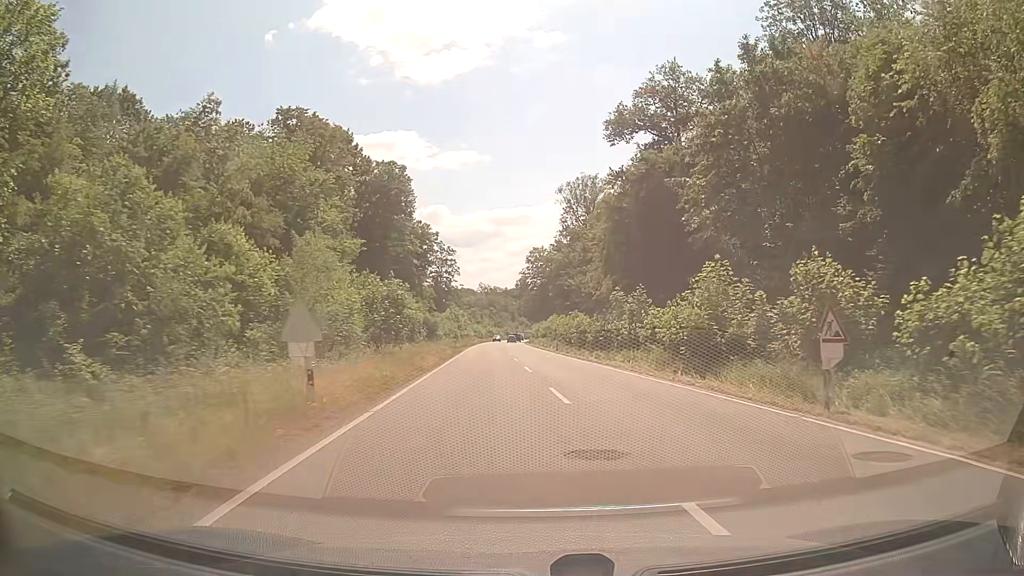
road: secondary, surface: asphalt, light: Day
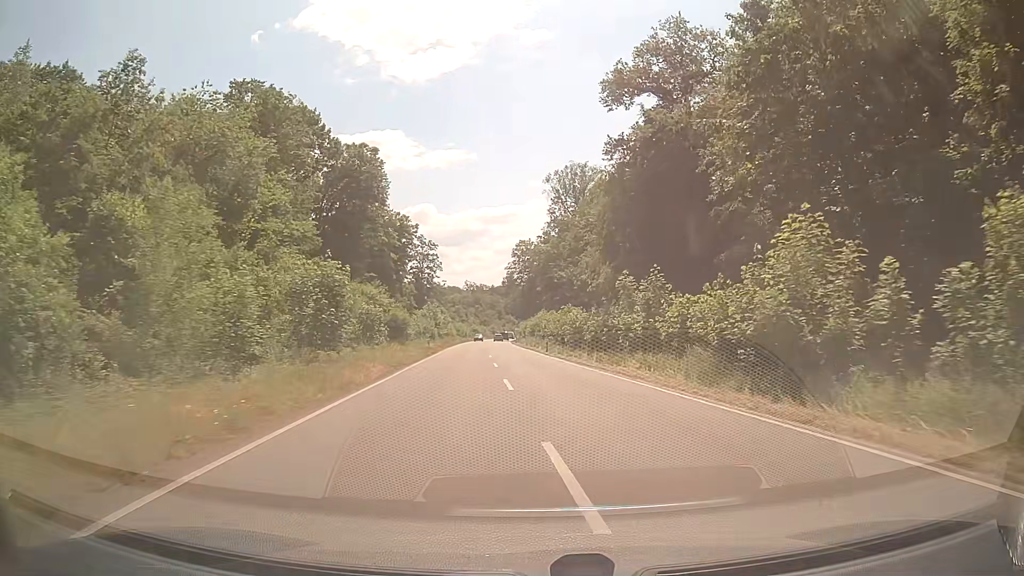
(+0.1, +9.1) m; +1°
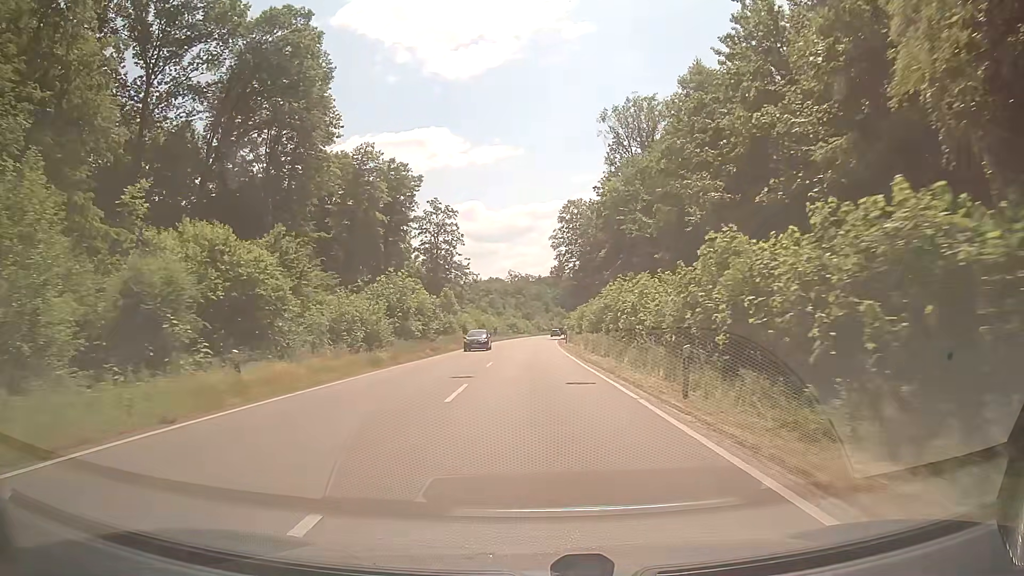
(-0.7, +40.0) m; -4°
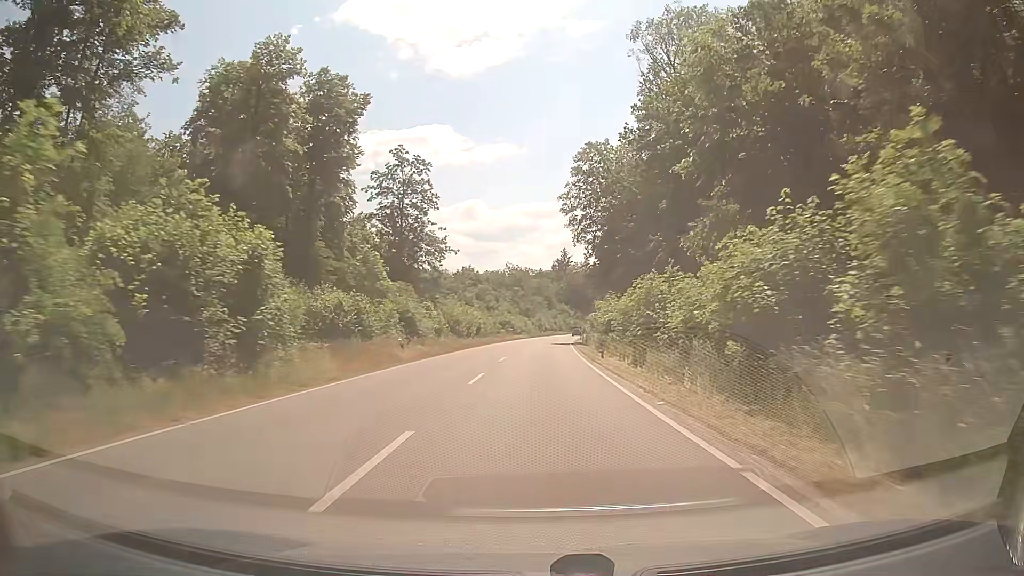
(-0.5, +32.1) m; -1°
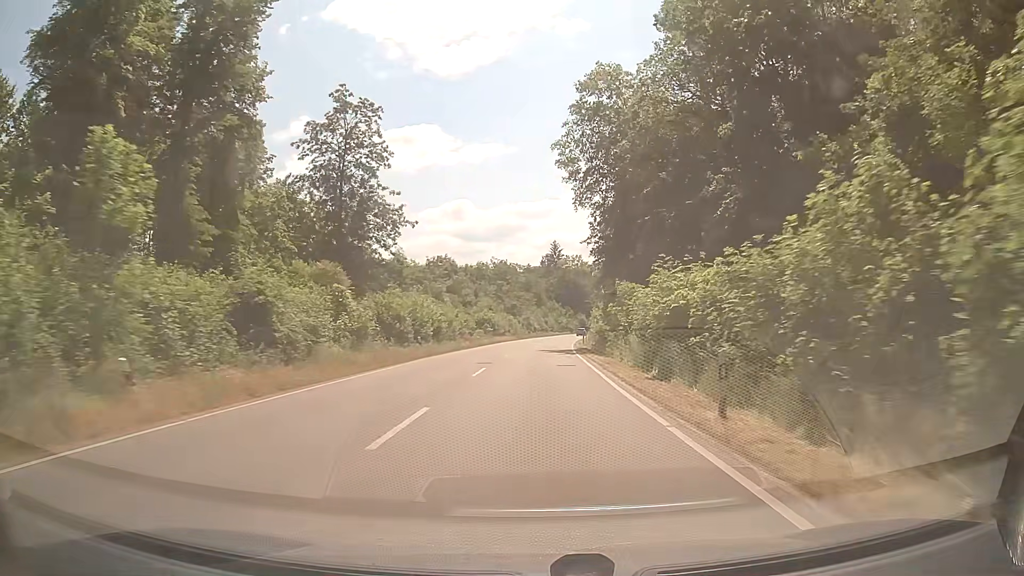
(+0.2, +21.4) m; +1°
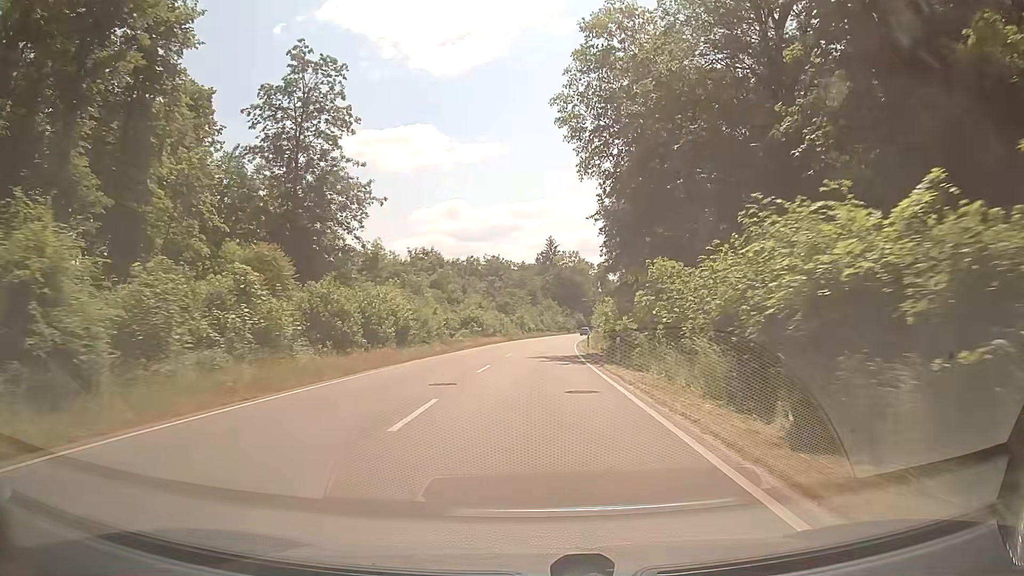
(0.0, +10.6) m; 0°
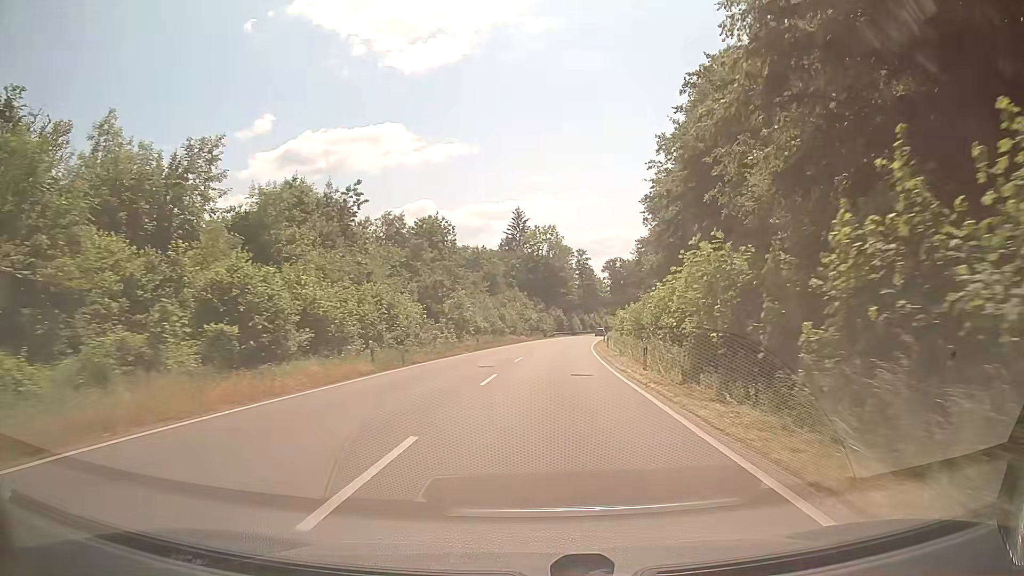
(+1.0, +52.5) m; +3°
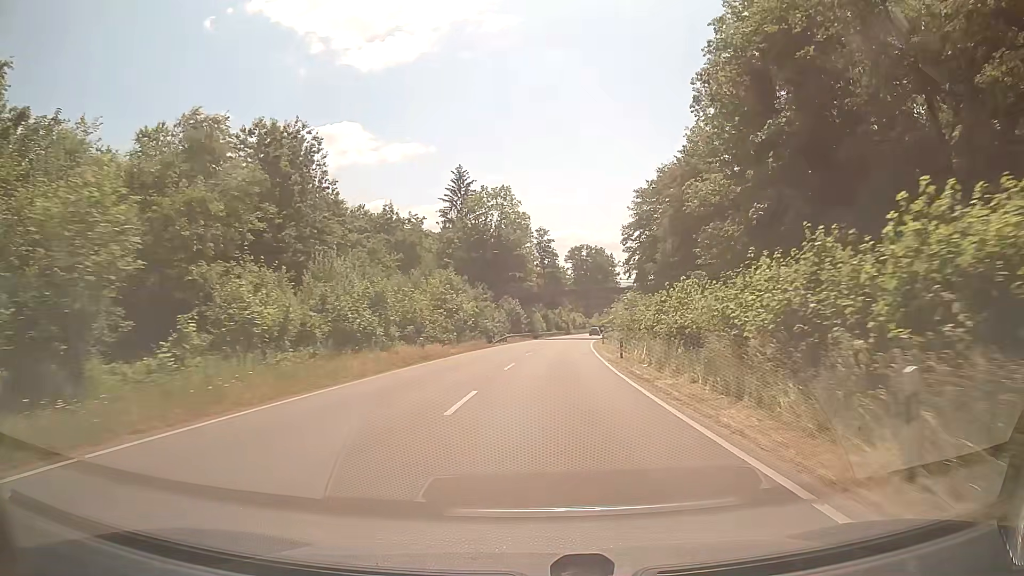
(+1.5, +41.8) m; +4°
(0, +10) (0, +20) (+1, +30) (+1, +40) (+2, +50) (+3, +60) (+4, +70) (+5, +80) (+6, +90) (+8, +100) m
